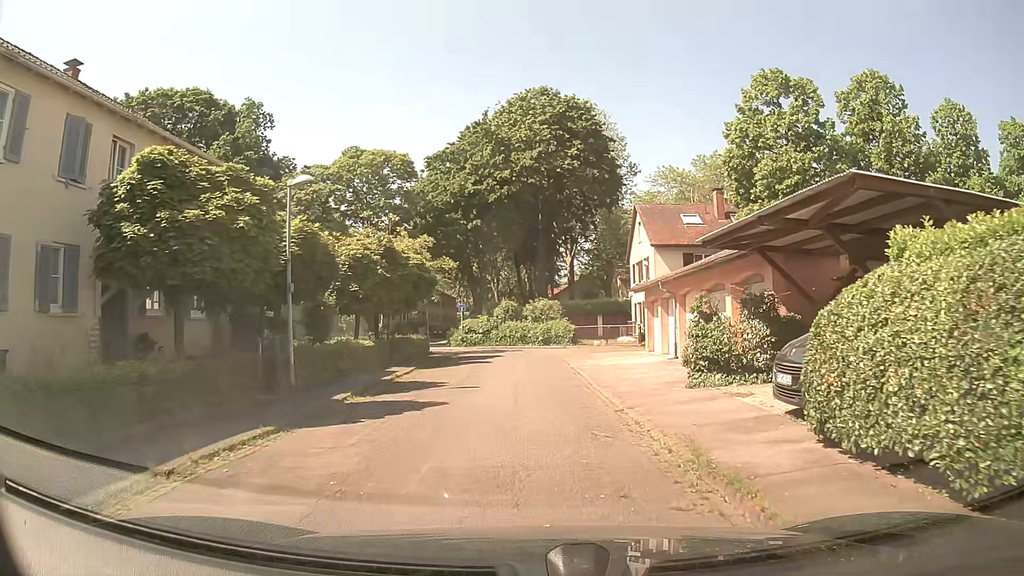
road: residential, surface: asphalt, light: Day
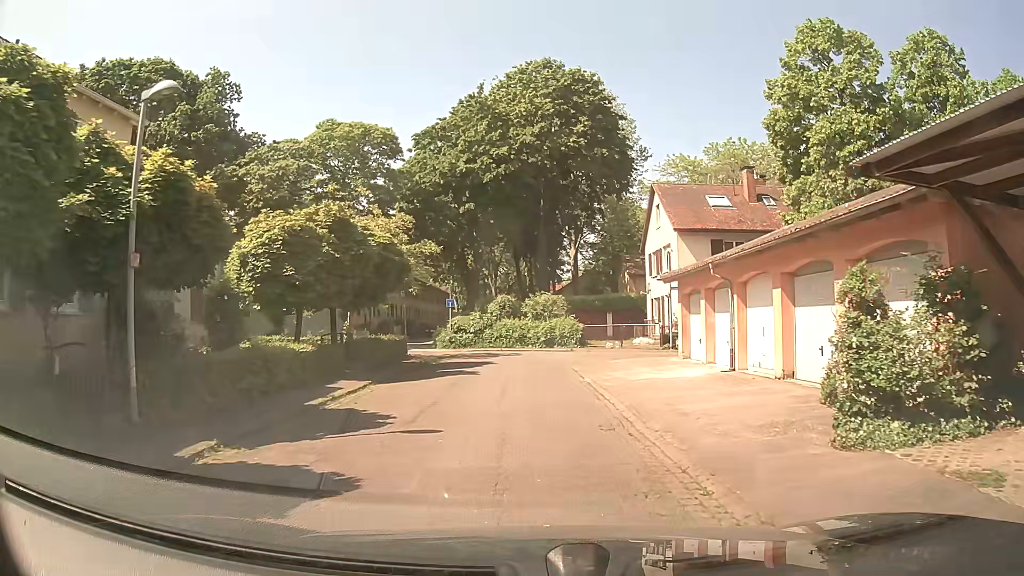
(-0.1, +6.4) m; 0°
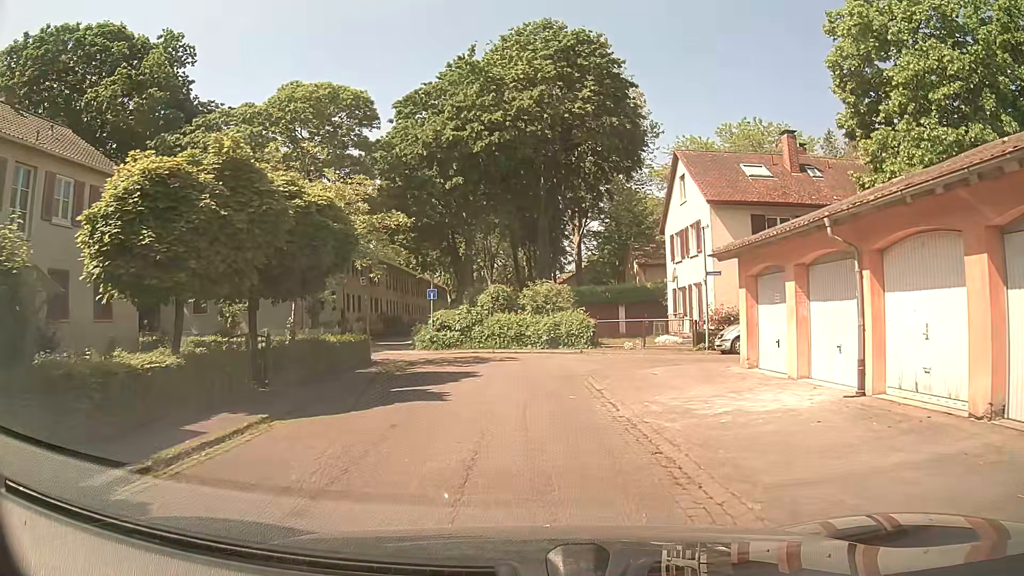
(-0.1, +6.6) m; -1°
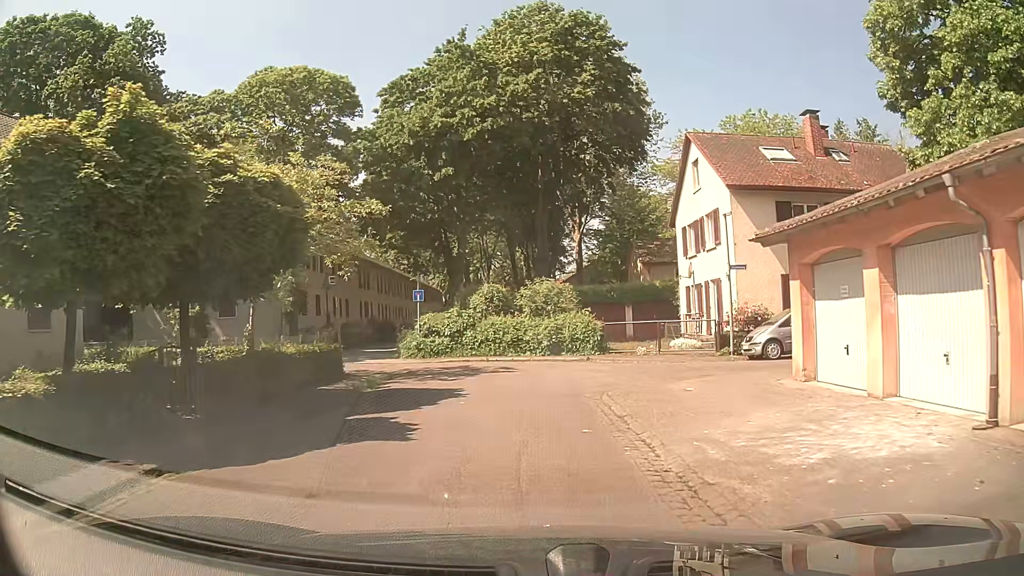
(+0.1, +3.3) m; +2°
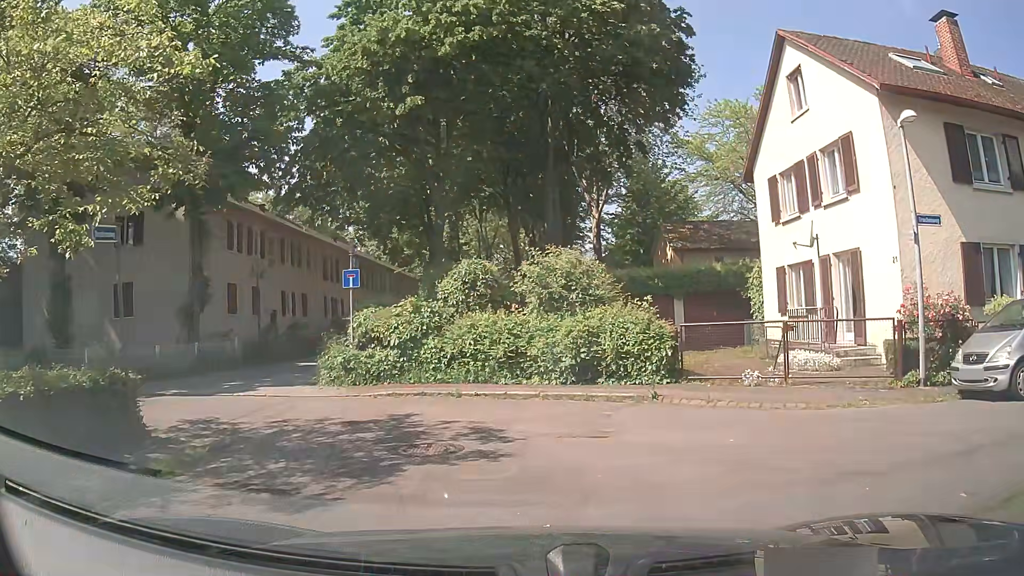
(-0.2, +10.8) m; -3°
